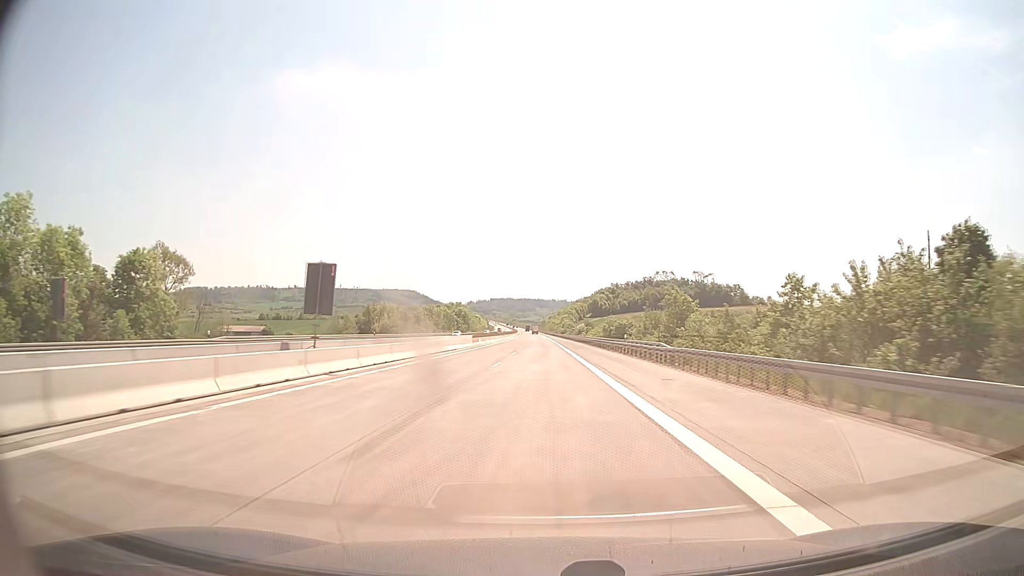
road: motorway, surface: concrete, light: Day
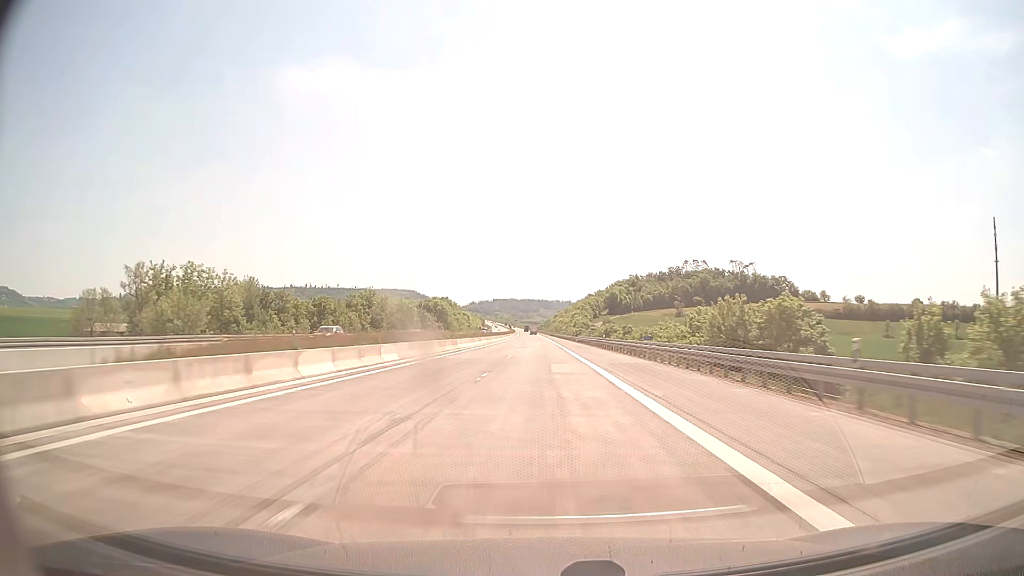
(-0.2, +79.2) m; 0°
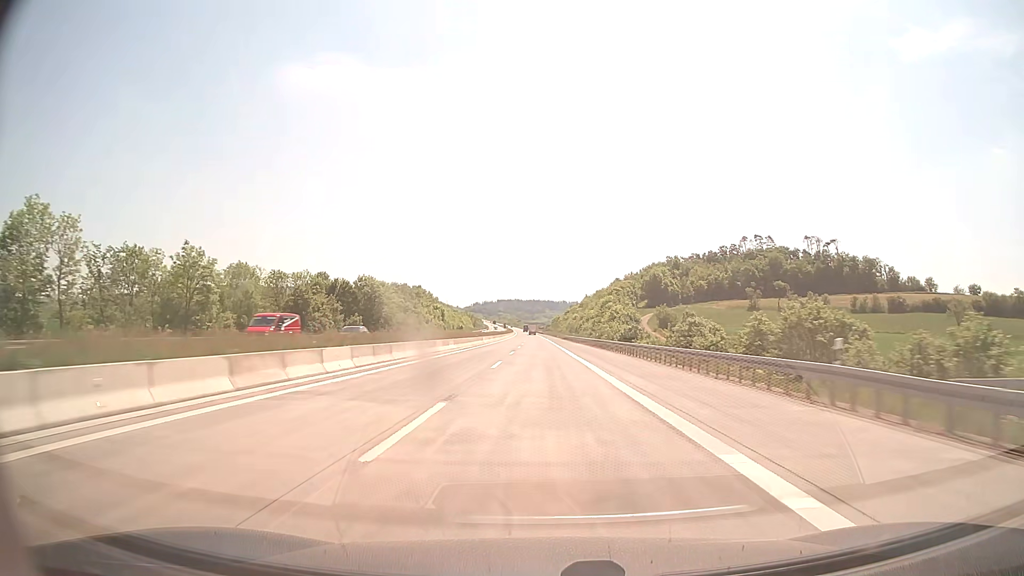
(-0.5, +99.0) m; 0°
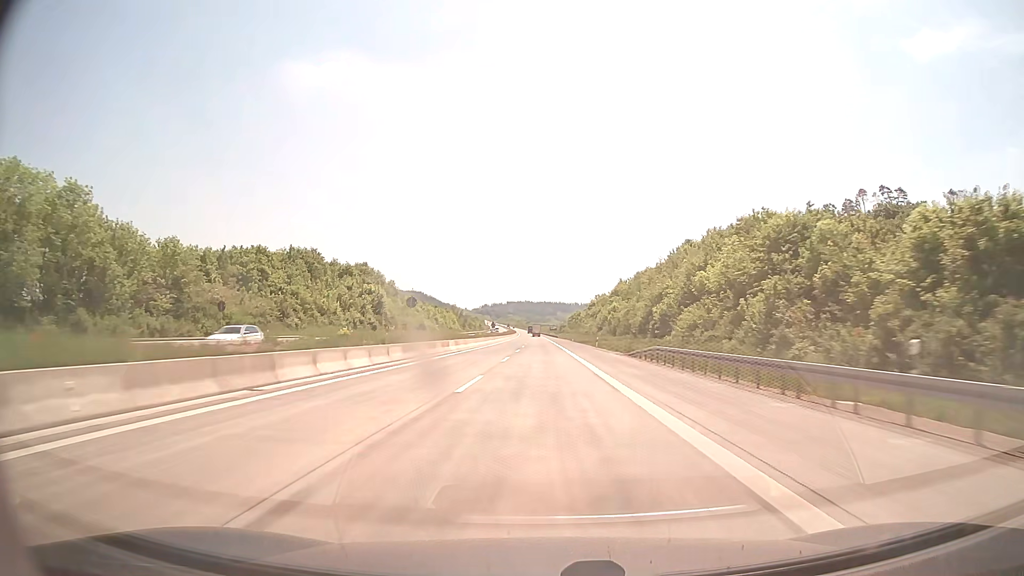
(-0.8, +99.0) m; -1°
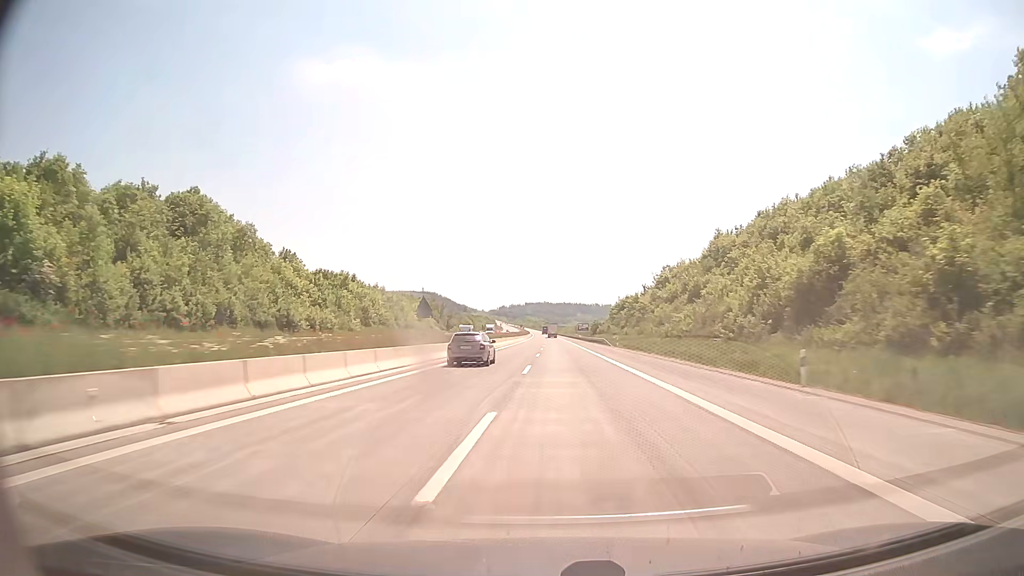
(-1.2, +99.0) m; -2°
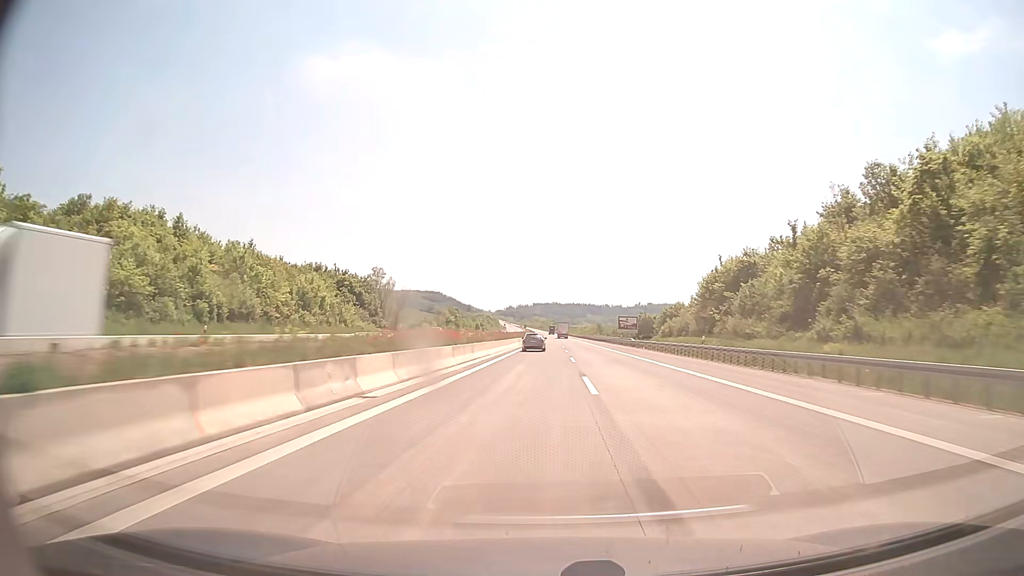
(-0.8, +79.2) m; -1°
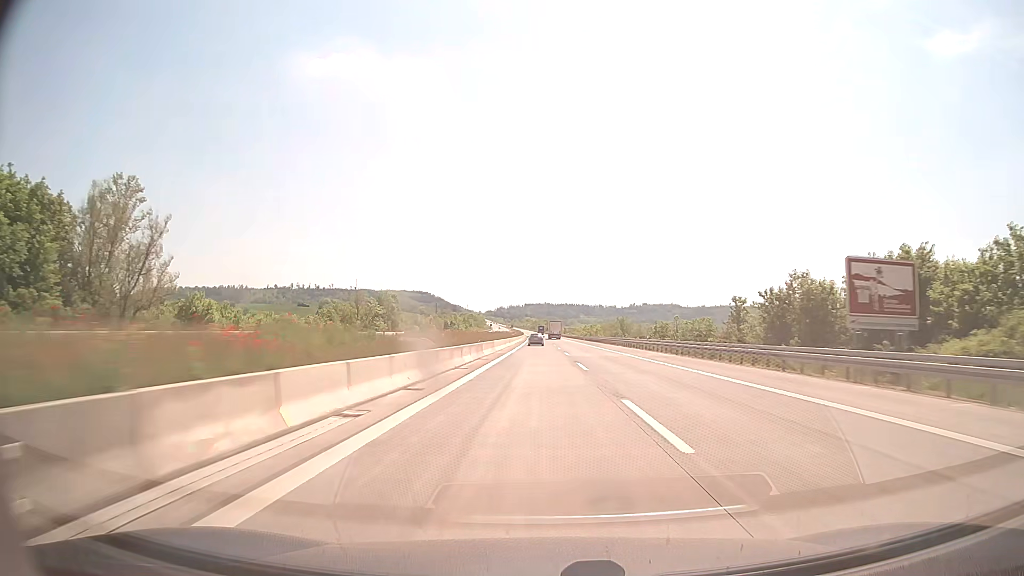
(+0.6, +79.2) m; +1°
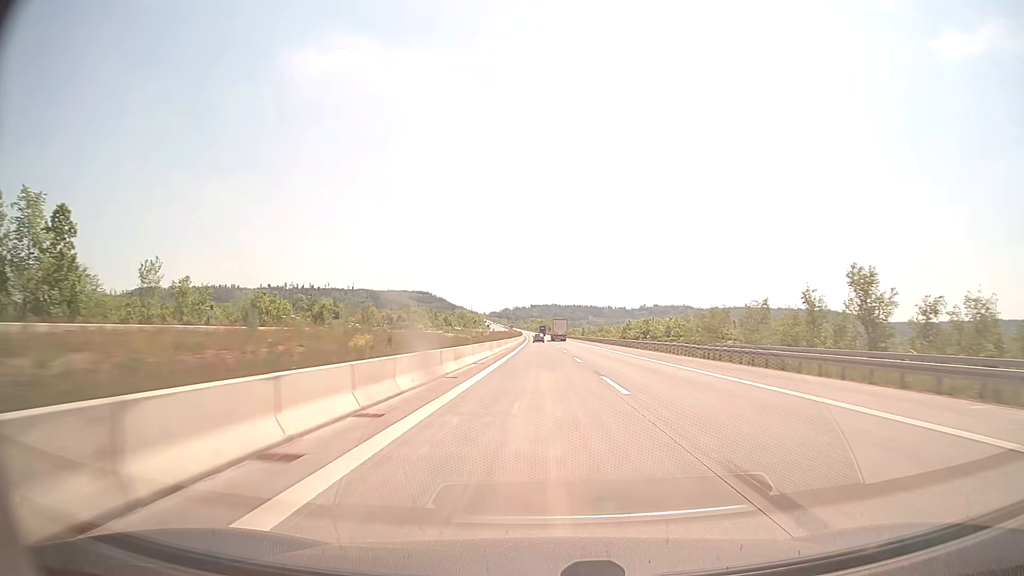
(-0.8, +99.0) m; -1°
(0, +10) (0, +20) (0, +30) (0, +40) (0, +50) (0, +60) (0, +70) (0, +80) (0, +90) (-1, +100) m
